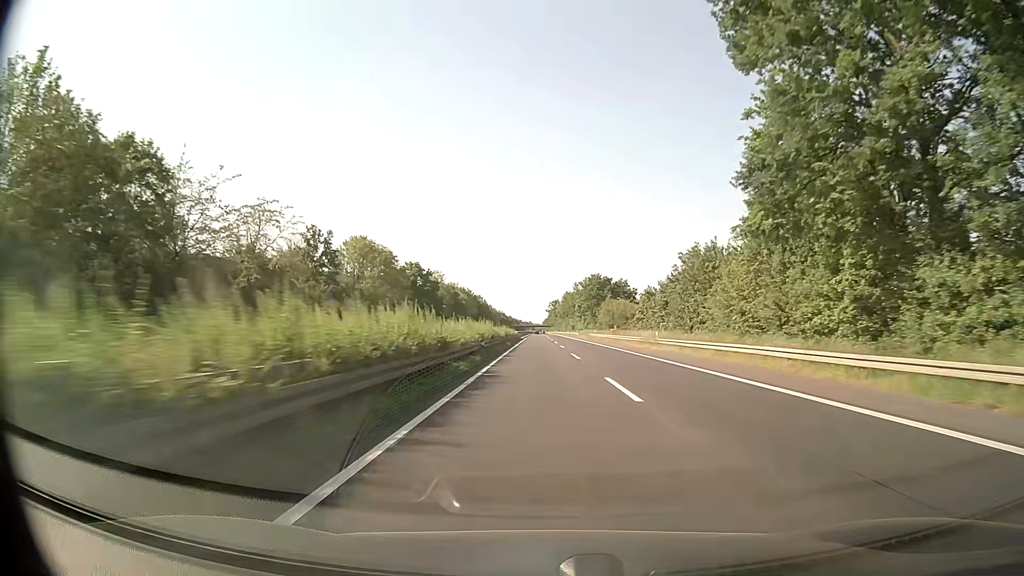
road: trunk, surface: asphalt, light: Day
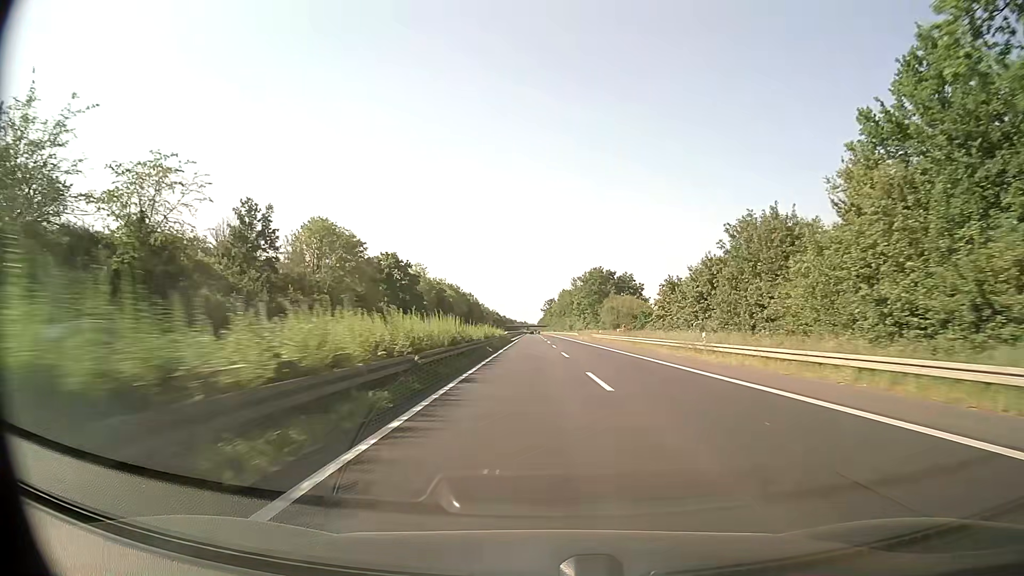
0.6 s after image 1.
(0.0, +15.8) m; 0°
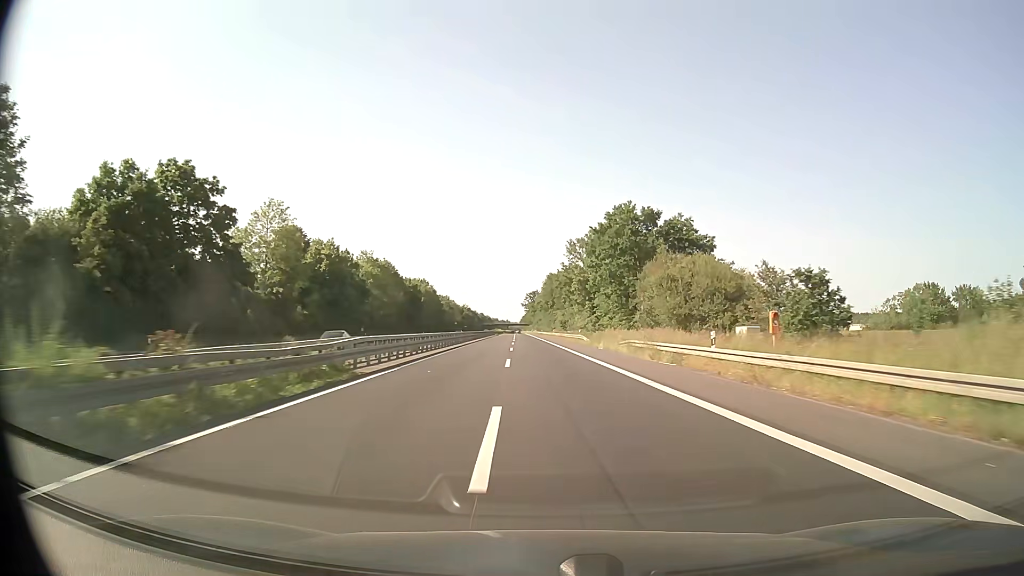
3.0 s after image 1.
(+1.0, +63.3) m; +1°
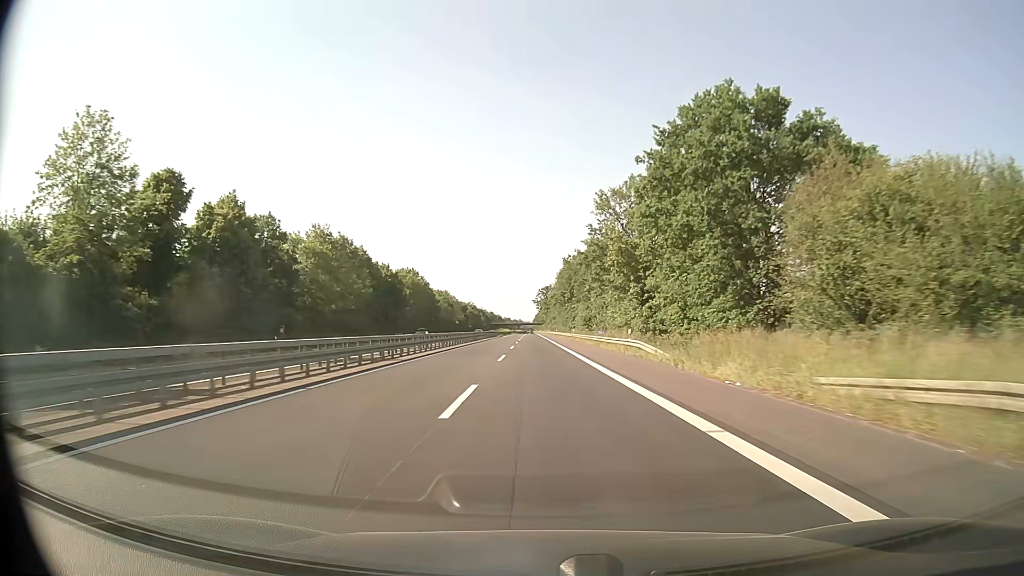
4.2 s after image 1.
(-0.3, +31.7) m; -1°
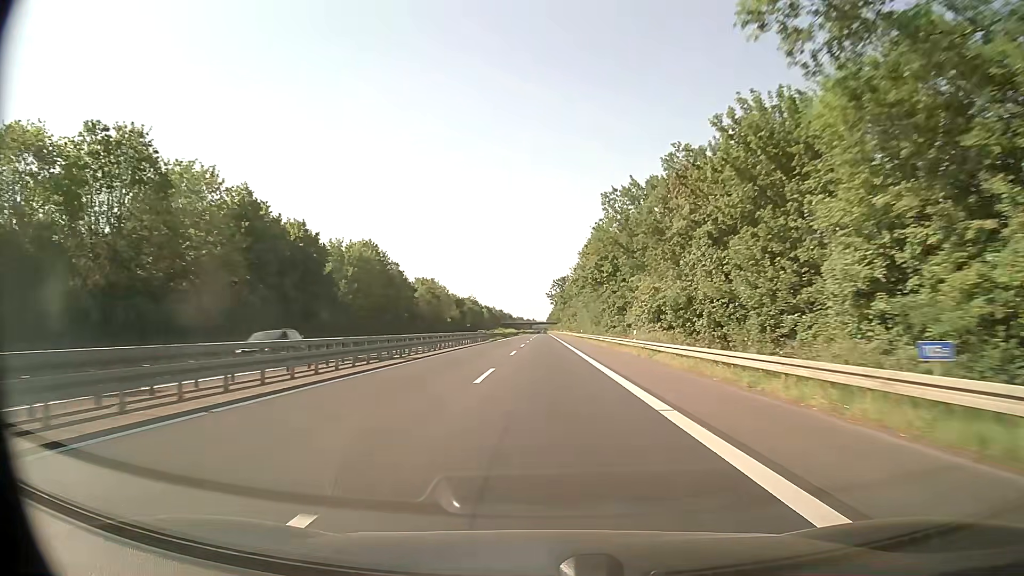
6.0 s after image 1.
(-0.6, +47.5) m; -1°
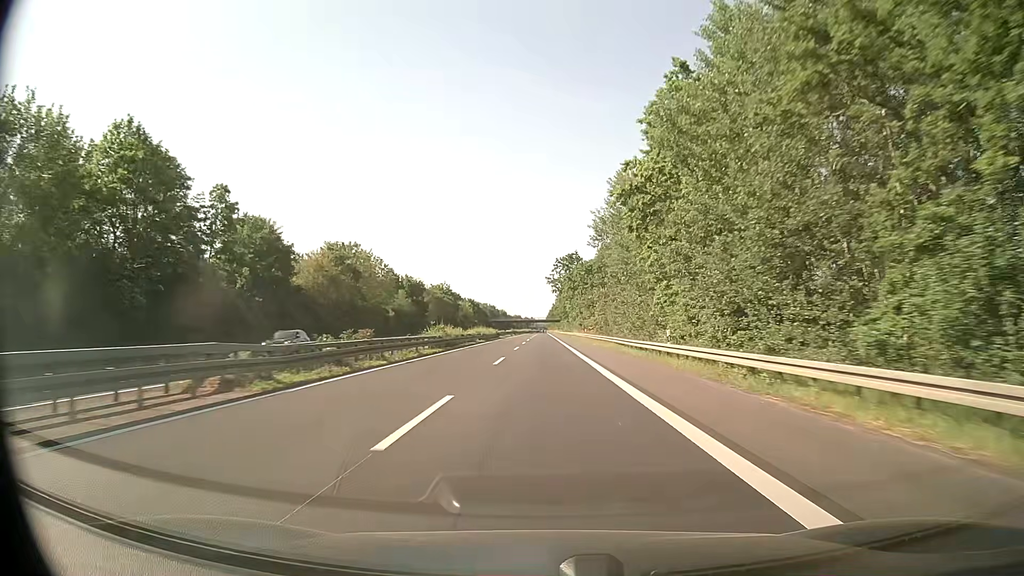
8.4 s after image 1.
(-0.2, +63.5) m; 0°
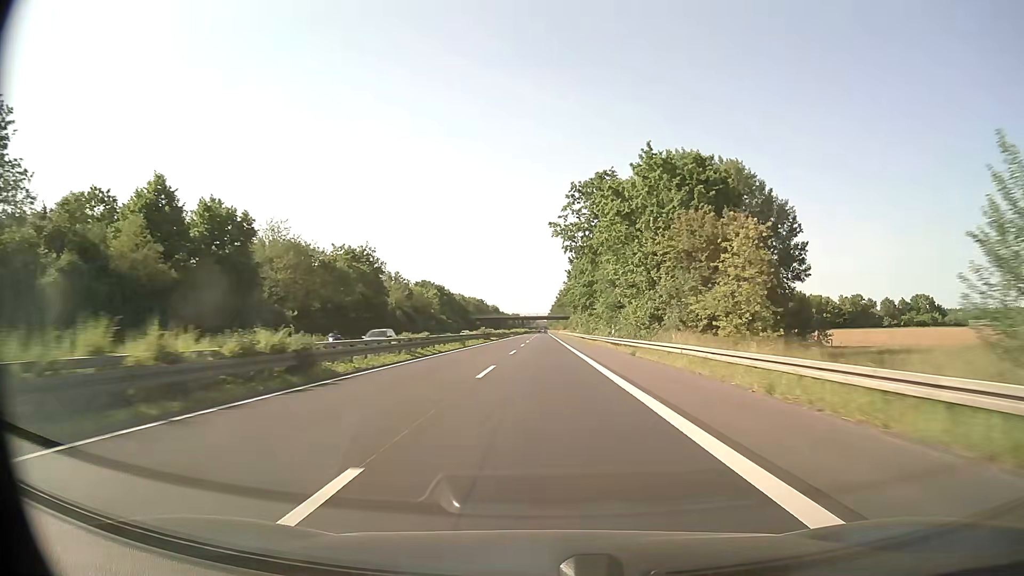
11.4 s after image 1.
(+0.3, +79.2) m; 0°
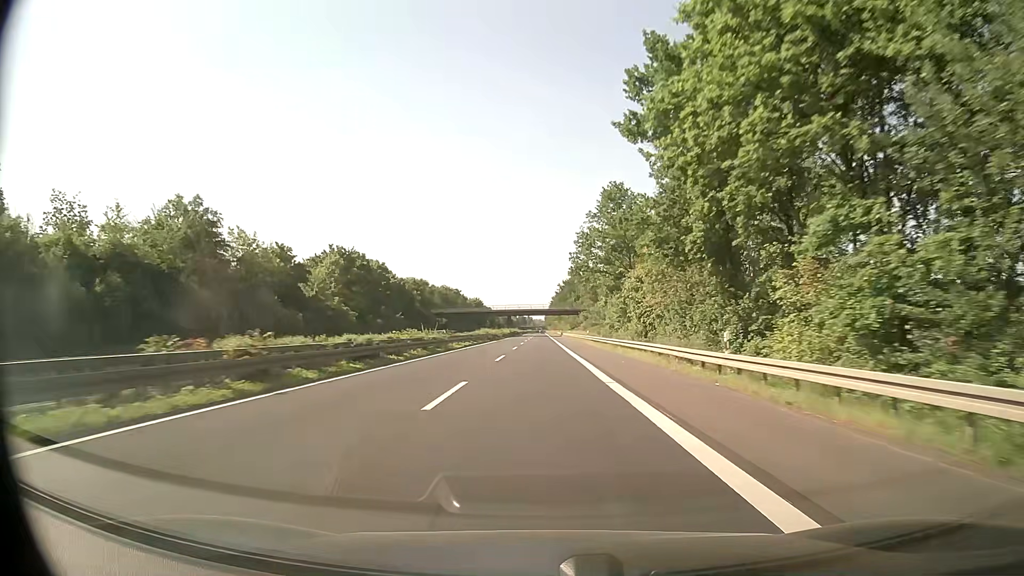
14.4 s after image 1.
(+0.1, +79.1) m; 0°
(0, +10) (0, +20) (0, +30) (0, +40) (0, +50) (0, +60) (0, +70) (0, +80) (0, +90) (0, +100) m
